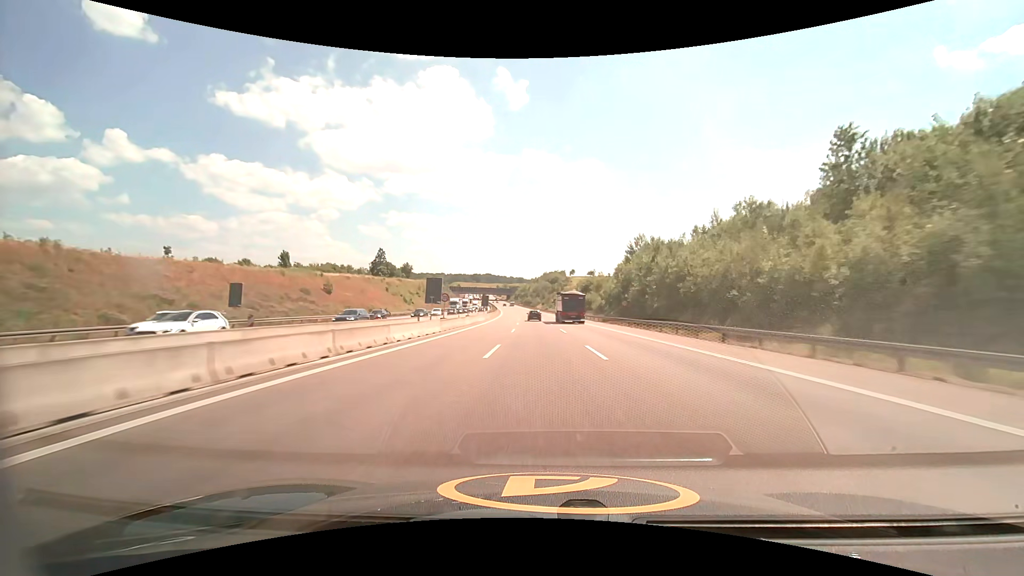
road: motorway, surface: asphalt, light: Day
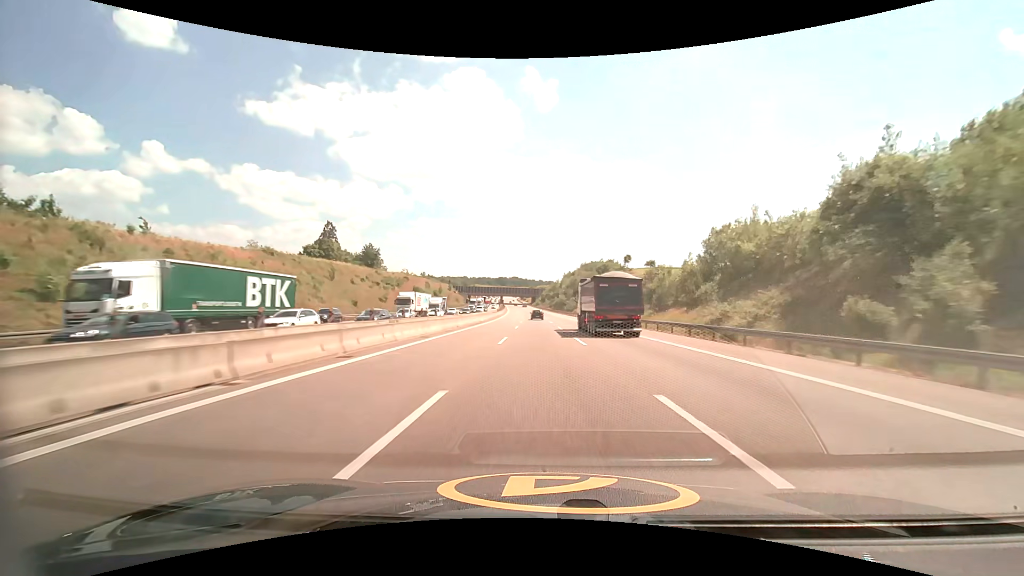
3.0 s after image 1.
(-3.1, +101.5) m; -3°
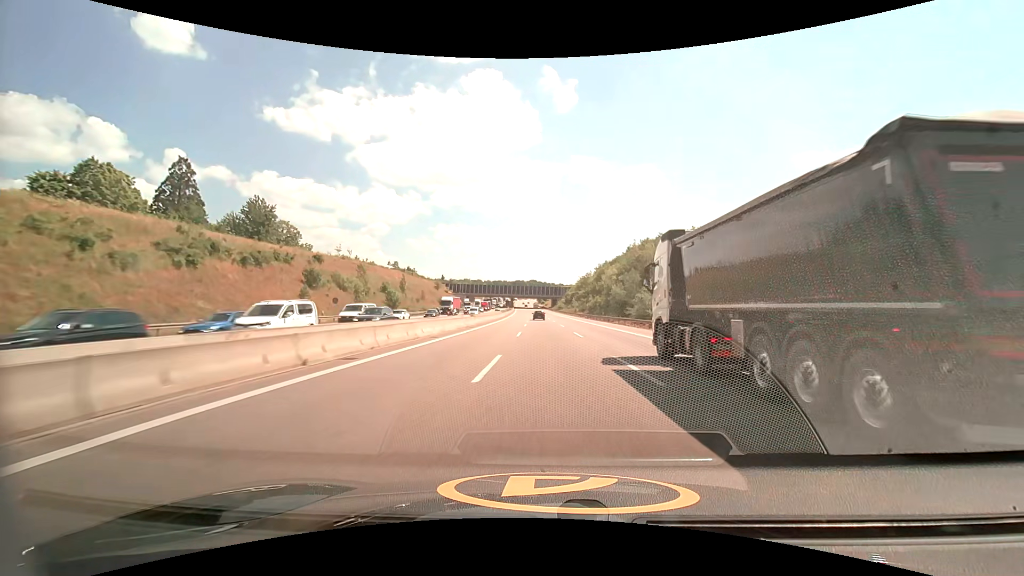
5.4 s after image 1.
(-1.8, +82.1) m; -2°
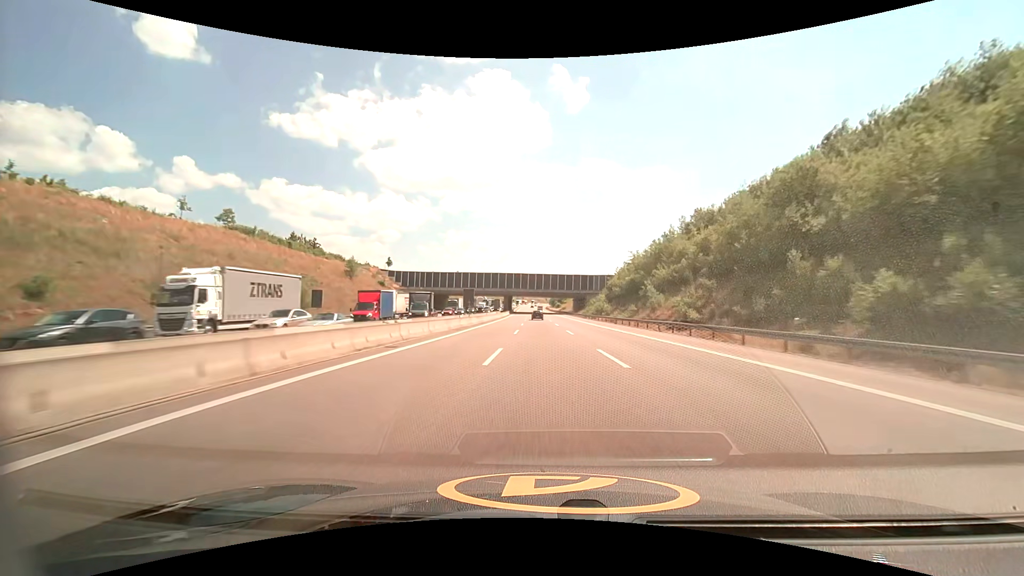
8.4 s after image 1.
(-1.3, +104.2) m; -1°
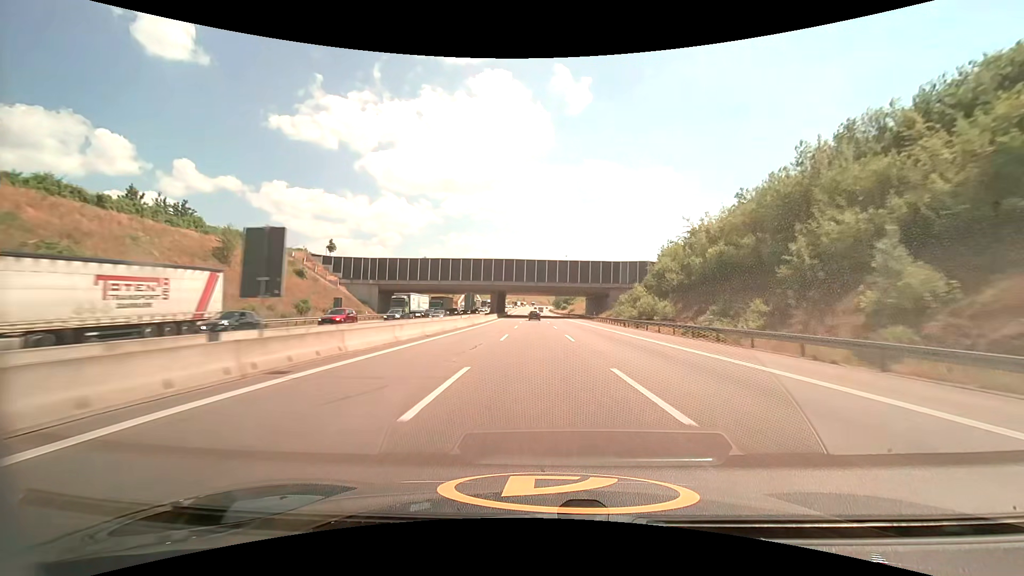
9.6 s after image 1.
(-0.1, +41.9) m; 0°
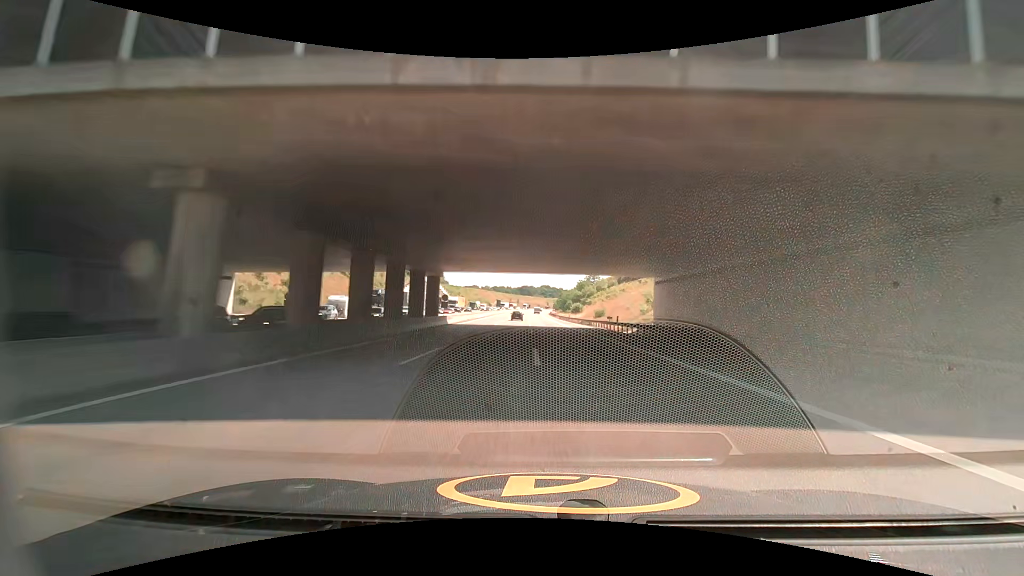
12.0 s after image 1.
(+0.3, +83.2) m; 0°
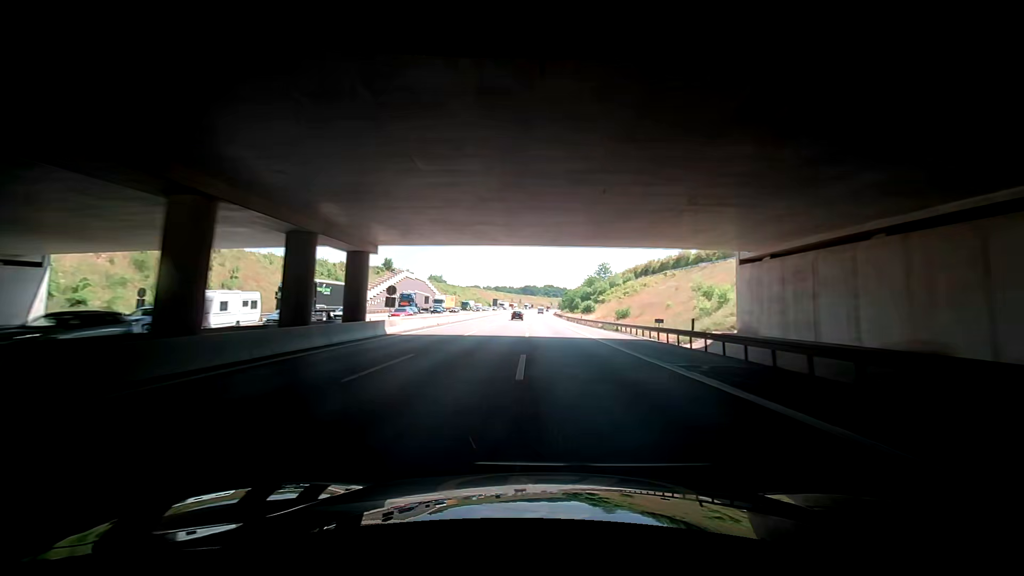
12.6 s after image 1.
(0.0, +20.6) m; 0°
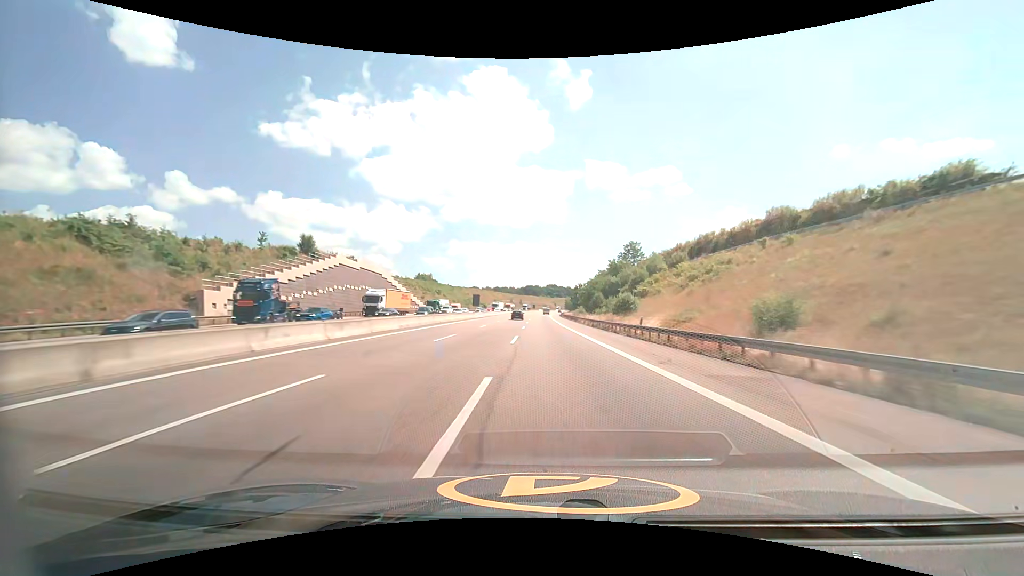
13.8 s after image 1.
(-0.8, +41.0) m; -1°
(0, +10) (0, +20) (0, +30) (0, +40) (0, +50) (0, +60) (0, +70) (0, +80) (0, +90) (0, +100) m
